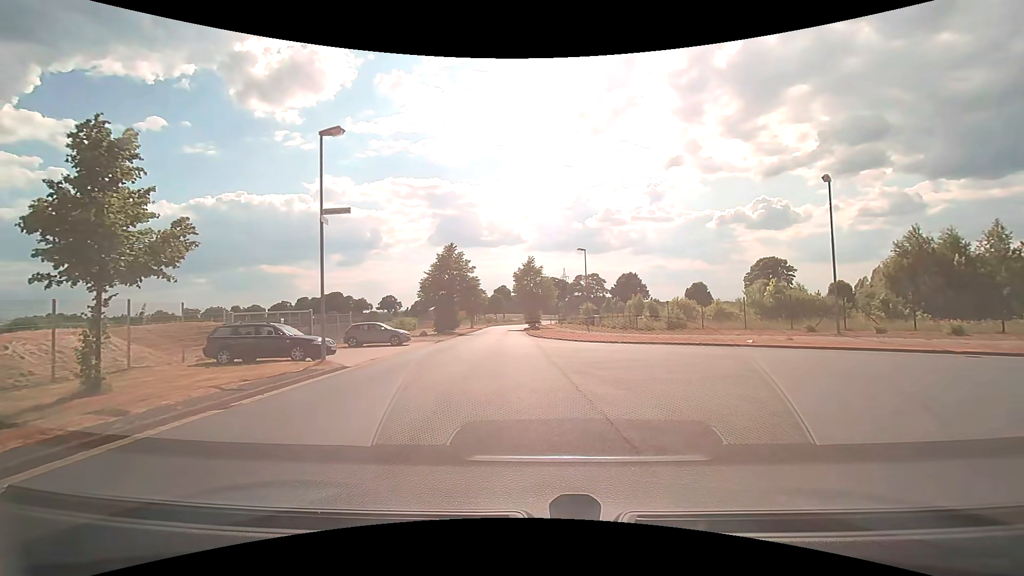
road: residential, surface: asphalt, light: Day
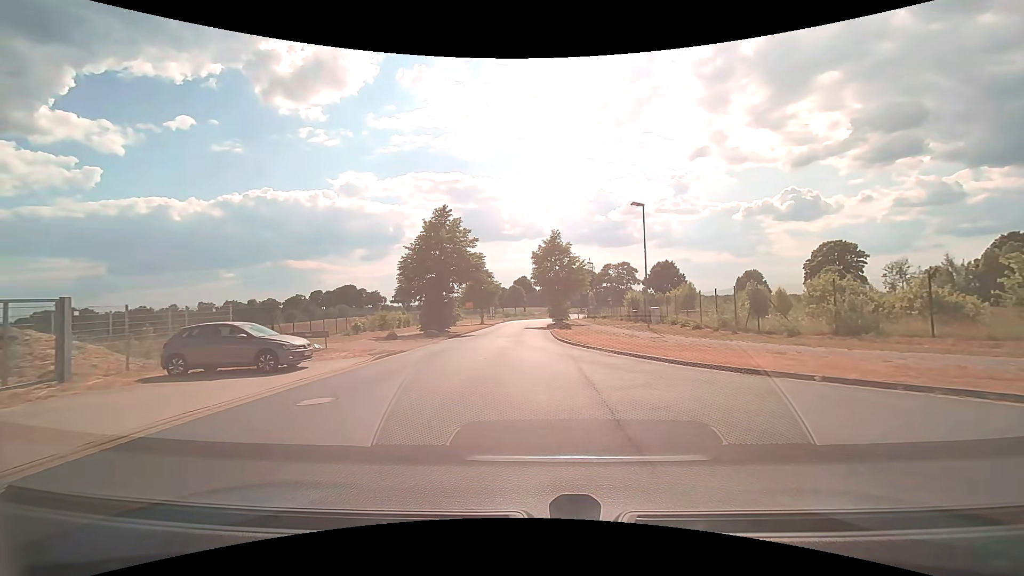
(-0.3, +17.1) m; -2°
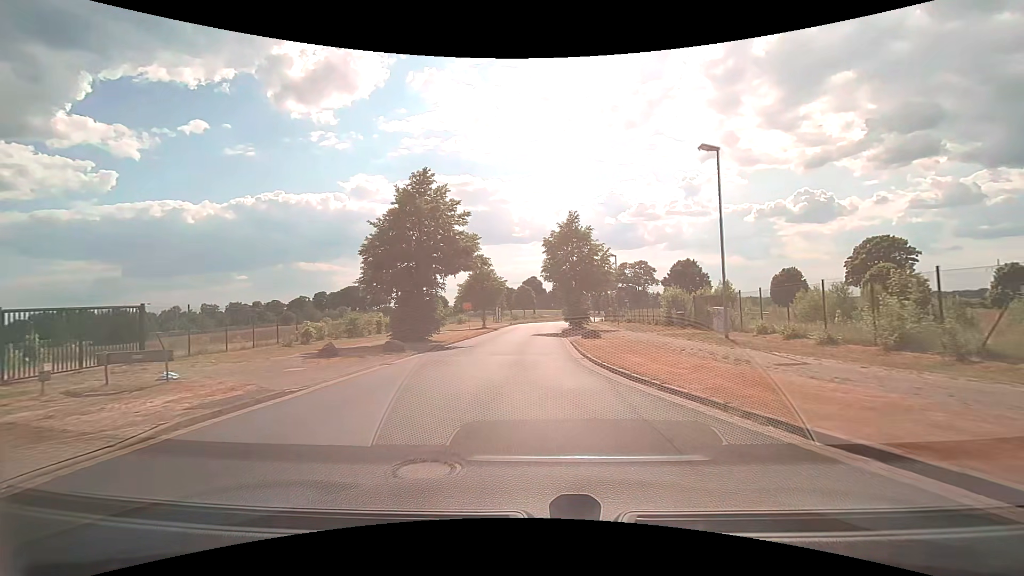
(-0.2, +10.8) m; -2°
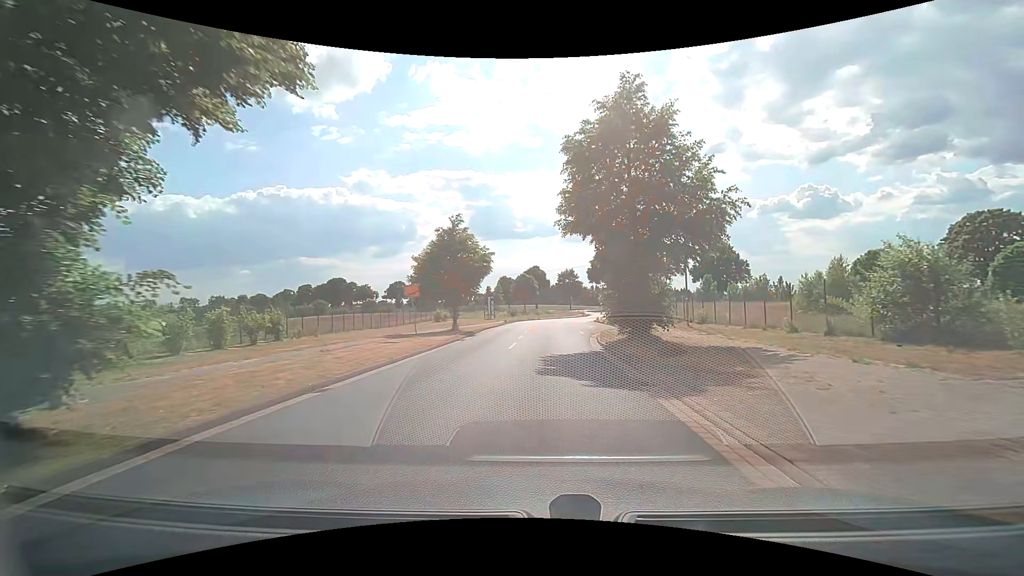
(-0.1, +23.8) m; 0°
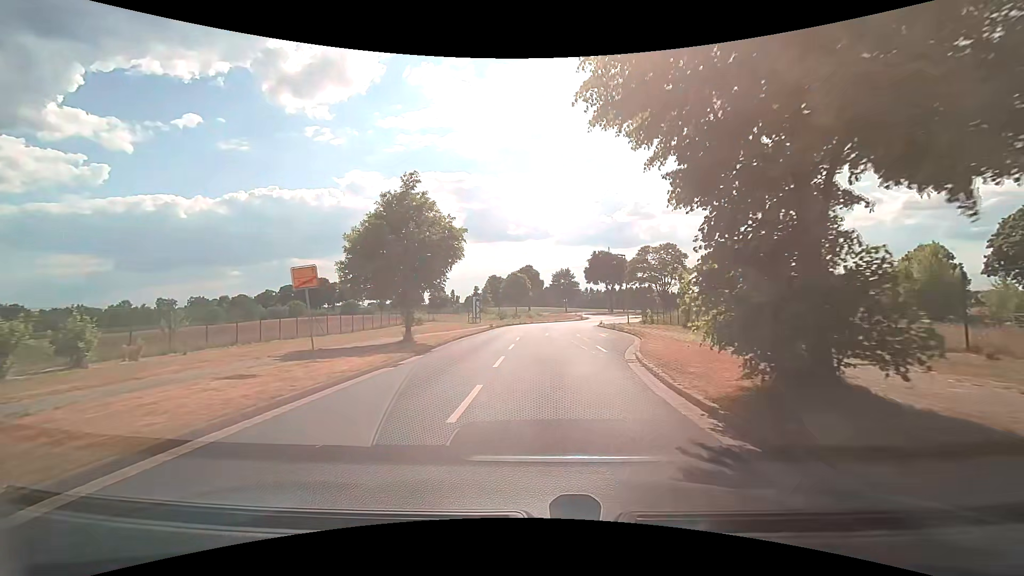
(+0.1, +11.6) m; +1°
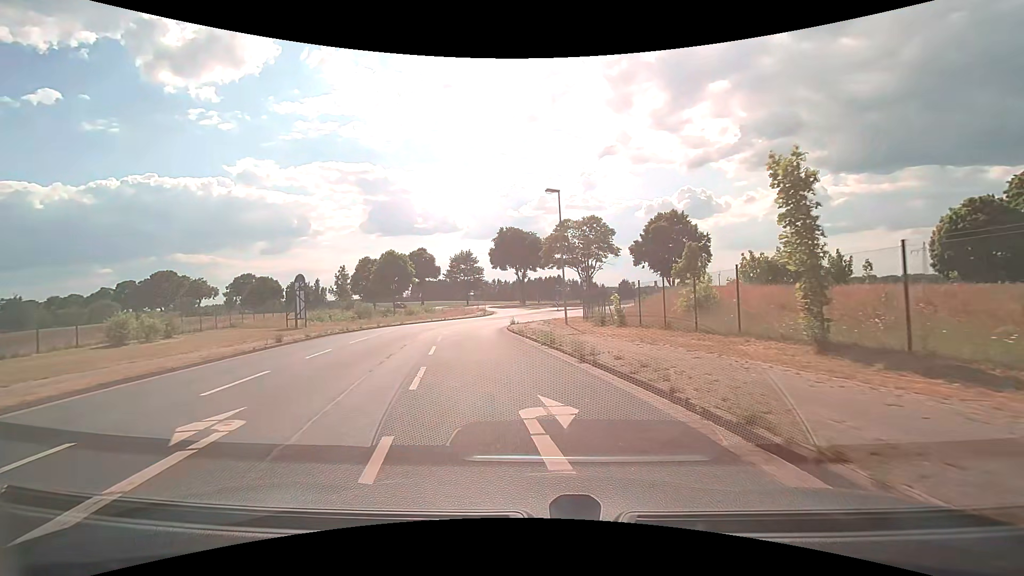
(+3.0, +27.8) m; +11°
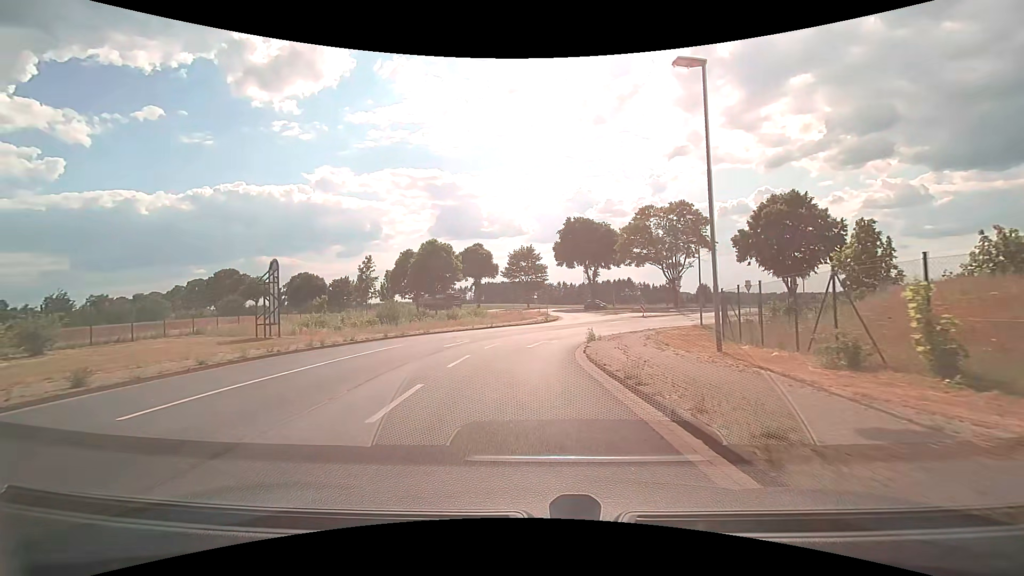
(-0.9, +14.7) m; -7°
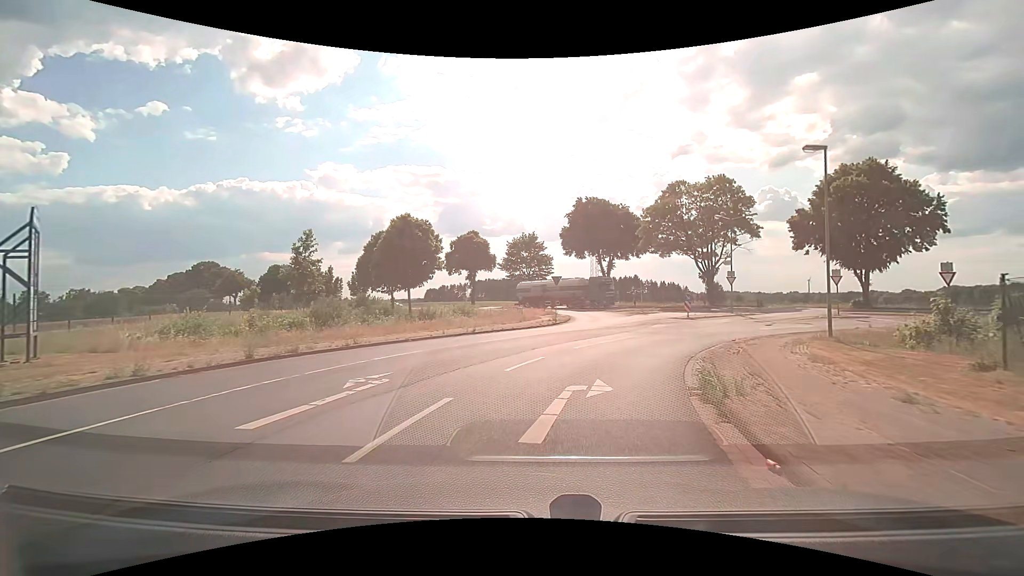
(-0.2, +13.9) m; -1°
(+1, +10) (+3, +20) (+9, +28) (+17, +33) (+27, +35) (+37, +32) (+45, +27) (+54, +22) (+61, +15) (+69, +8) m
